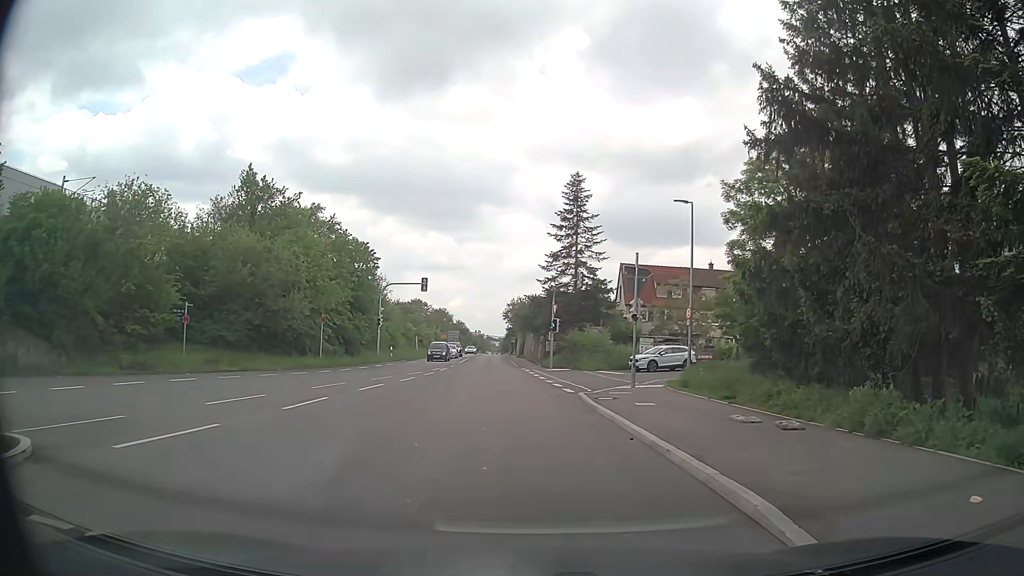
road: secondary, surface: asphalt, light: Day
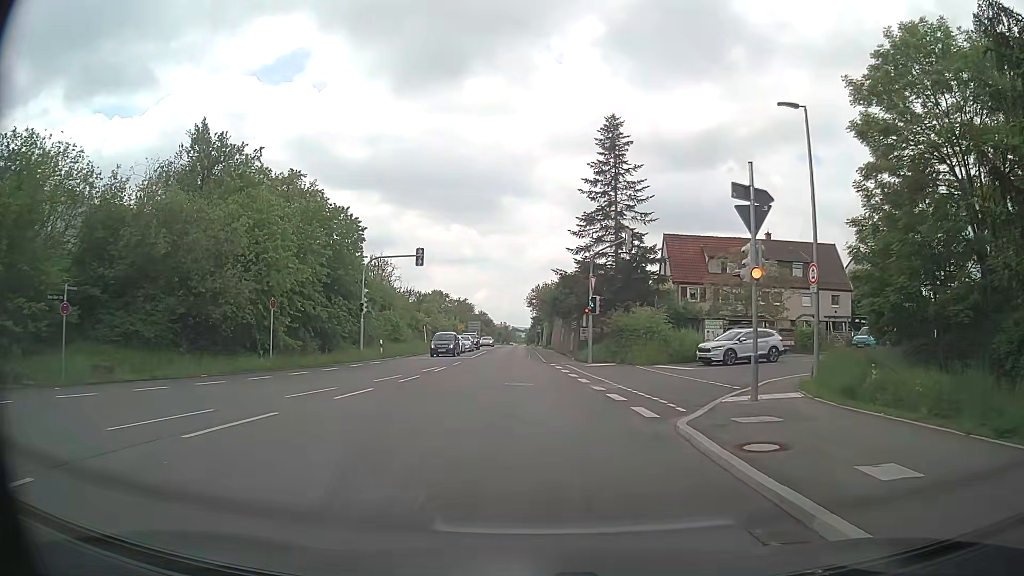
(-0.1, +11.9) m; -2°
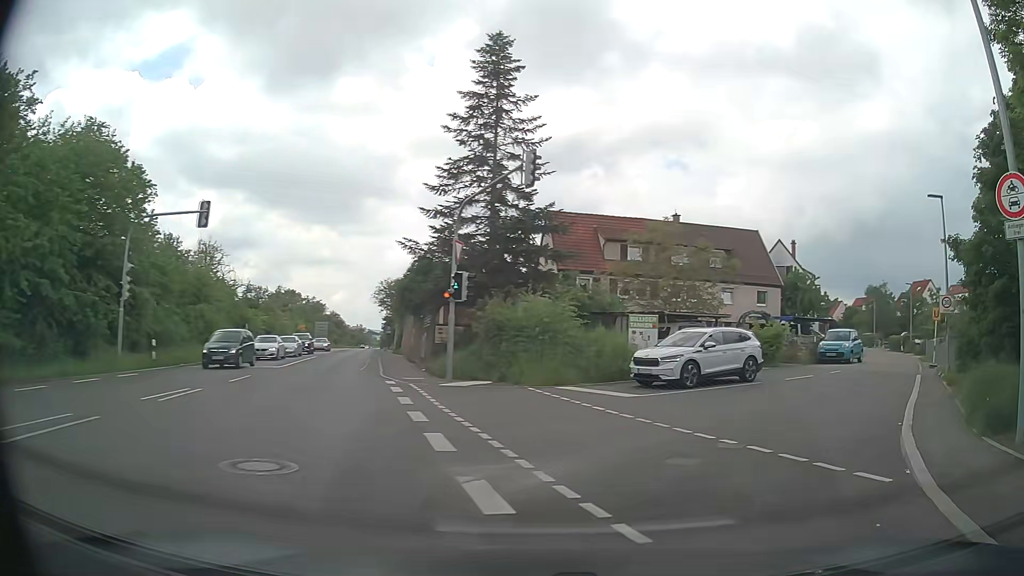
(+0.7, +12.8) m; +12°
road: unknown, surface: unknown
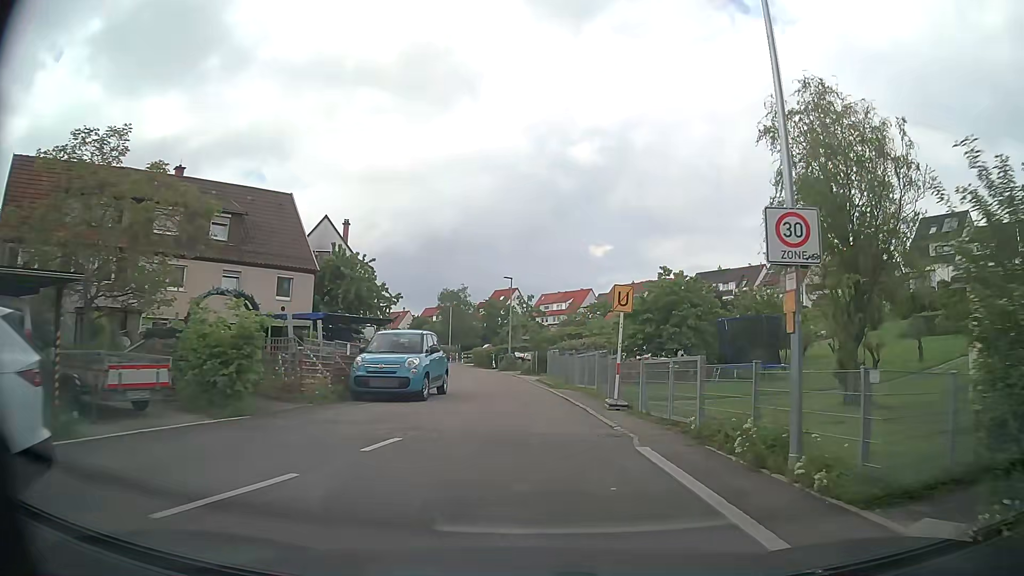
(+6.8, +15.4) m; +39°
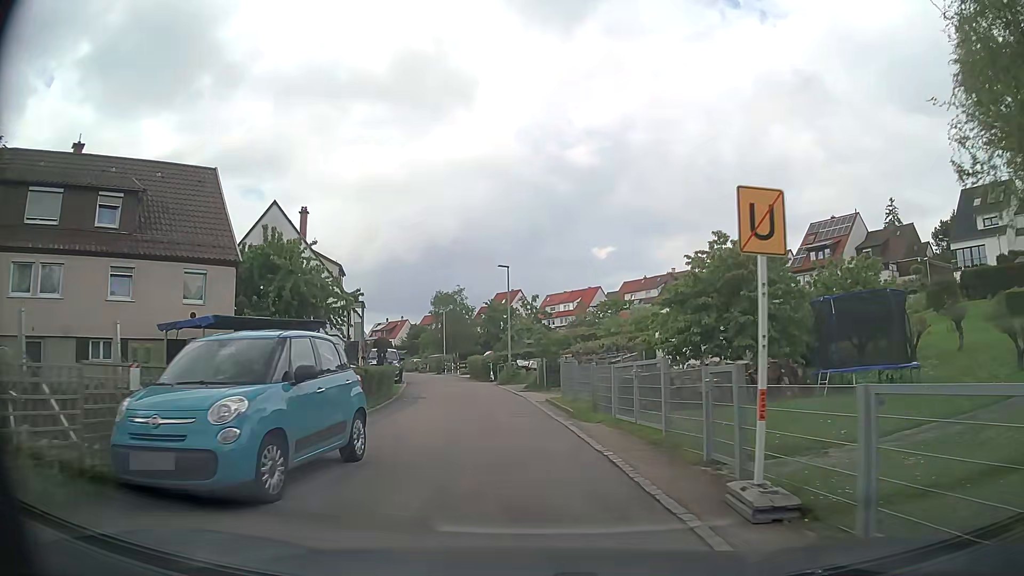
(0.0, +9.4) m; 0°
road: residential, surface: asphalt
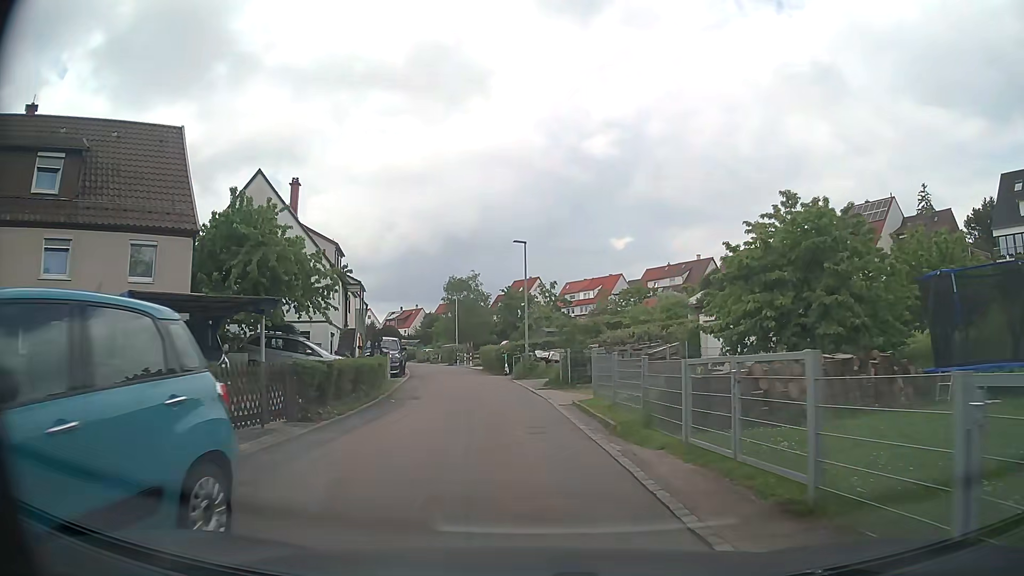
(-0.1, +4.7) m; -2°
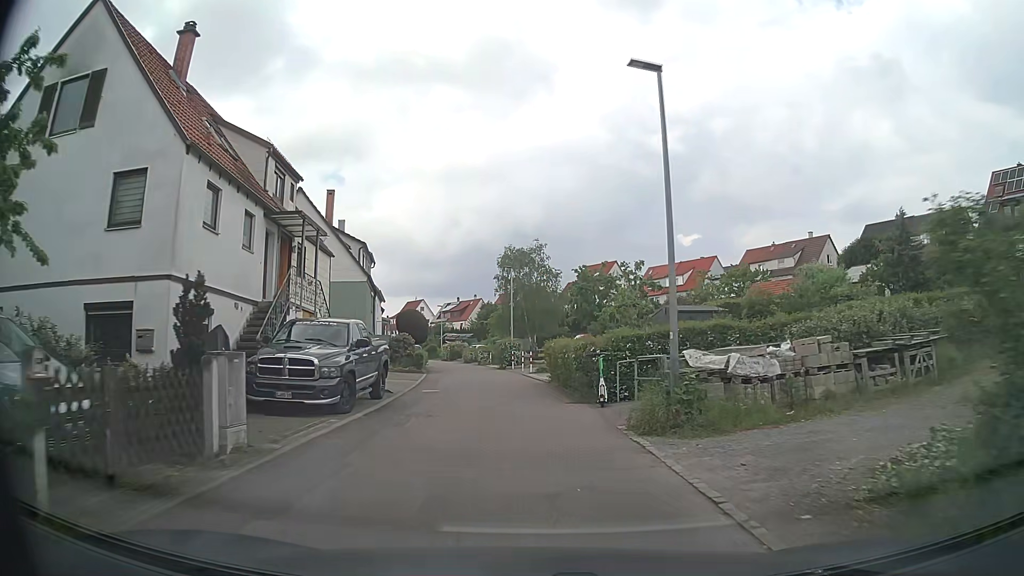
(-1.1, +19.0) m; -6°
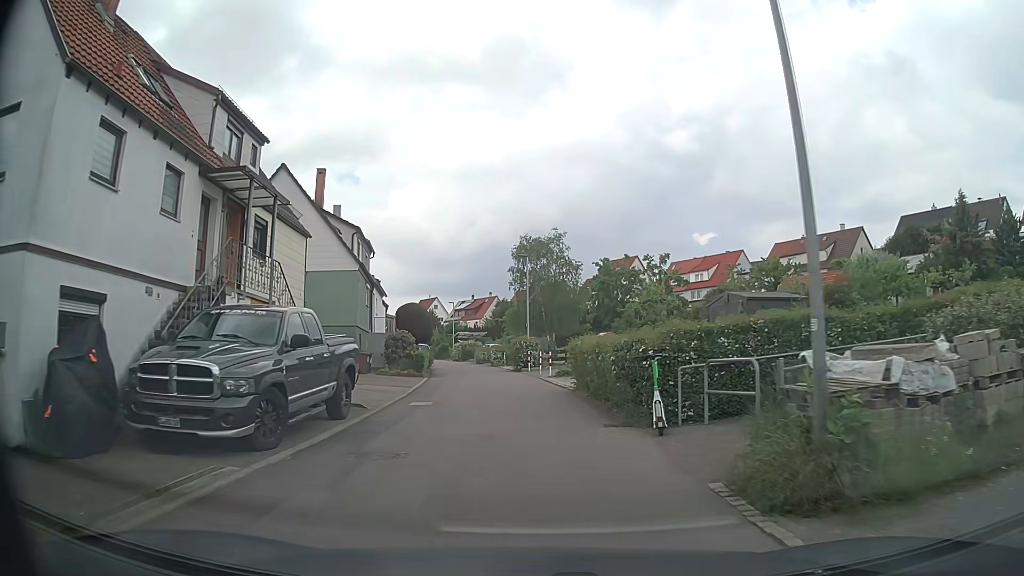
(0.0, +4.8) m; -1°
